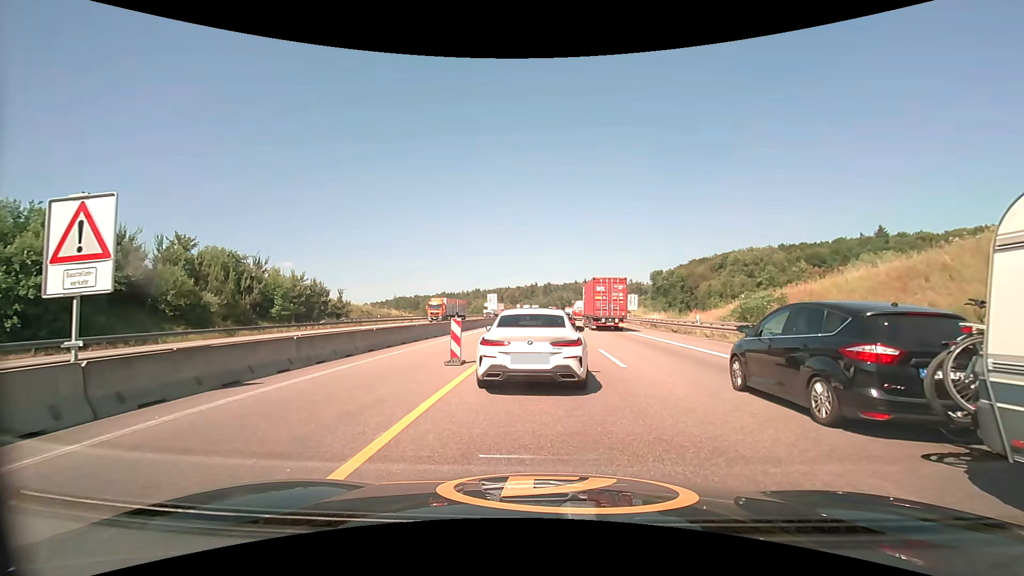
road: motorway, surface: asphalt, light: Day
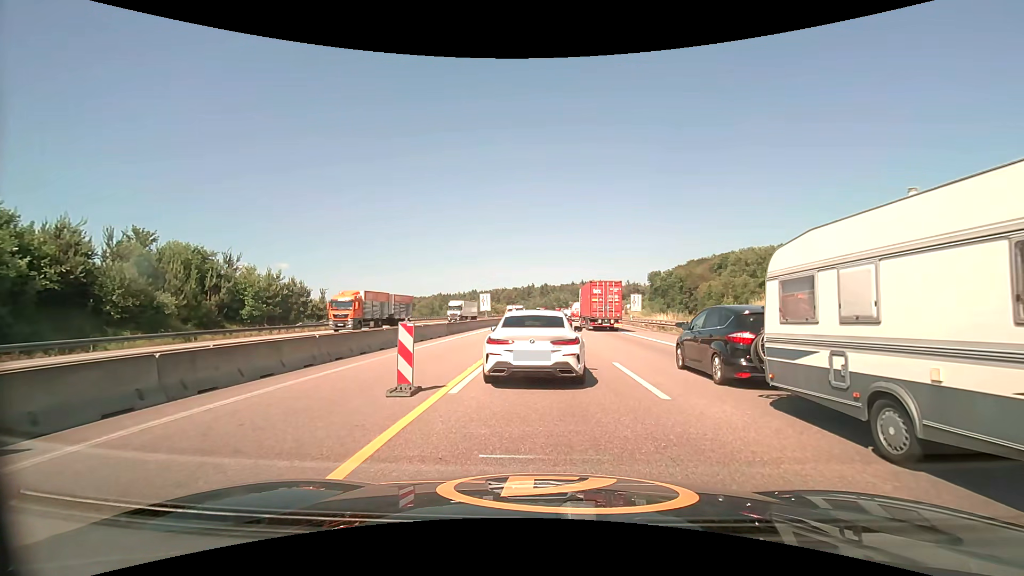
(0.0, +4.6) m; +1°
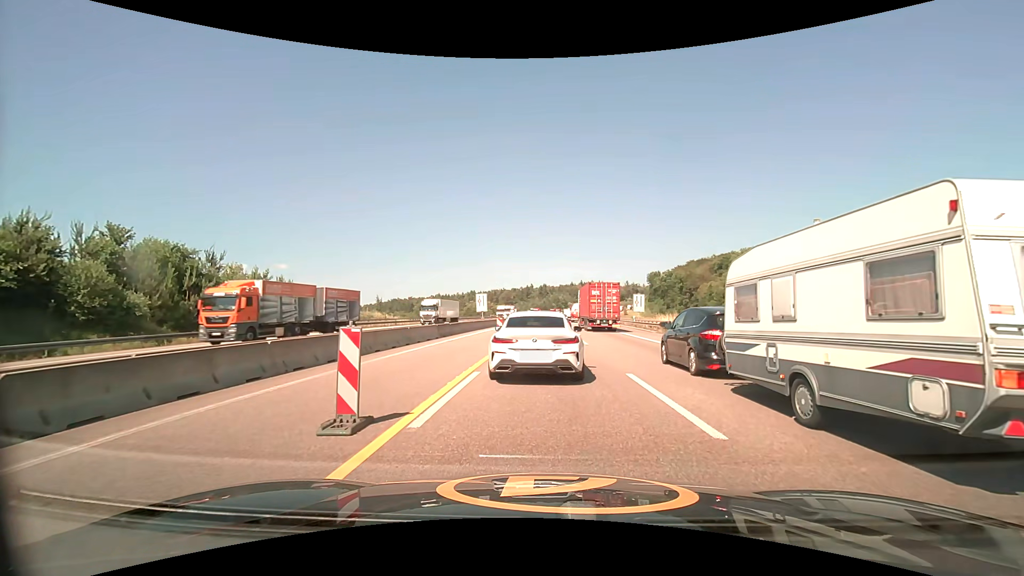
(0.0, +2.5) m; -1°
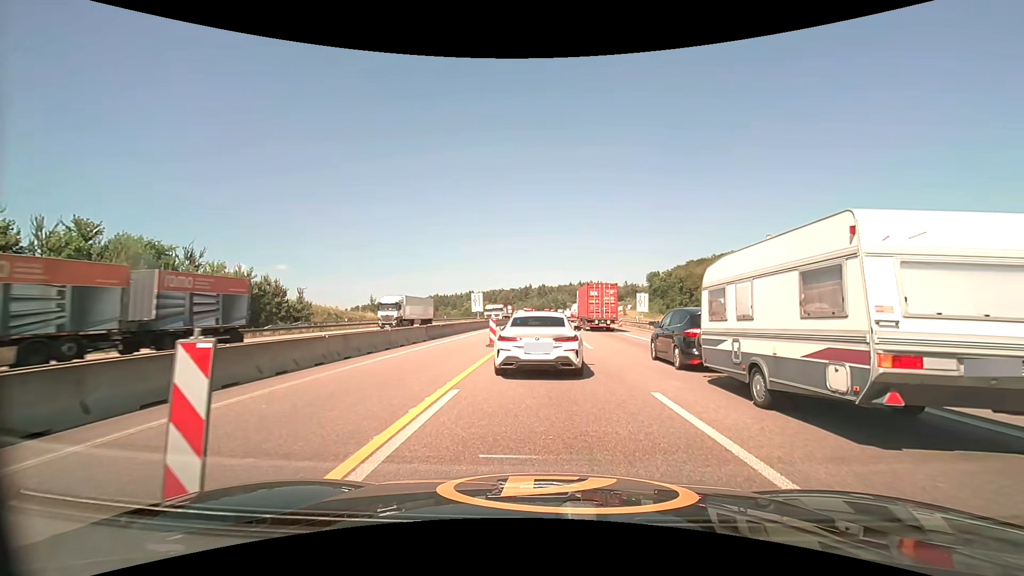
(0.0, +2.8) m; 0°
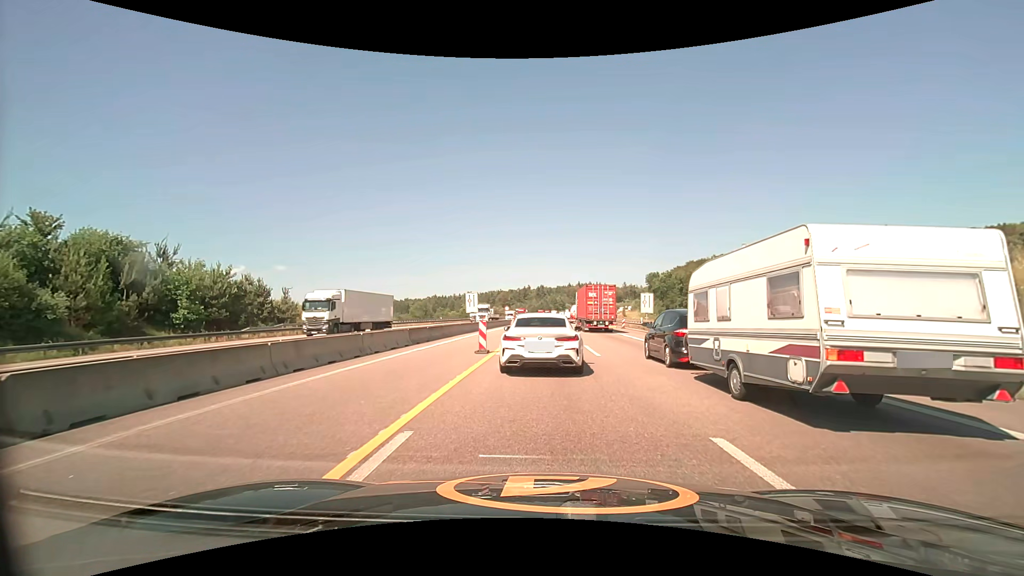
(0.0, +3.2) m; +1°
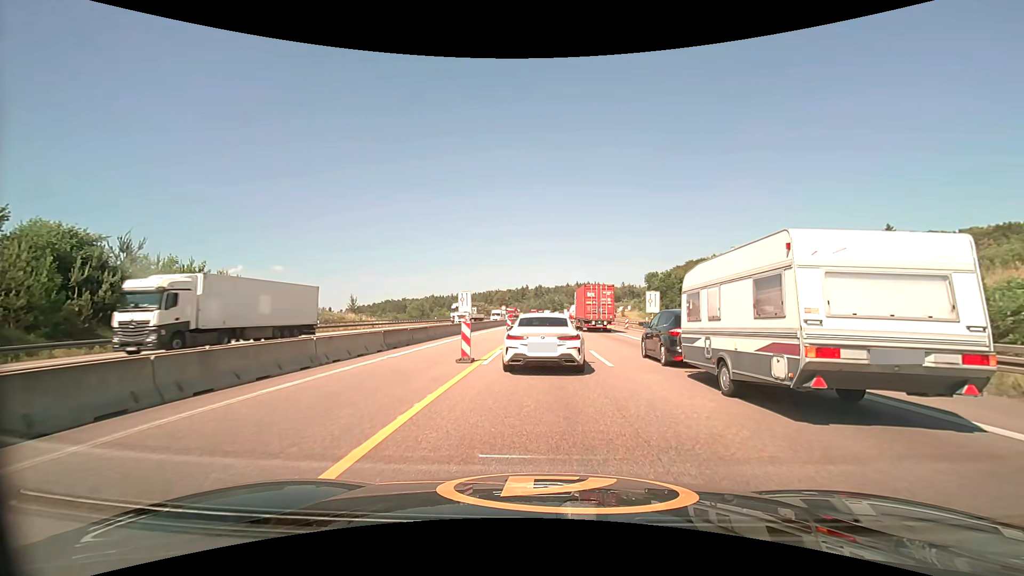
(0.0, +3.6) m; 0°
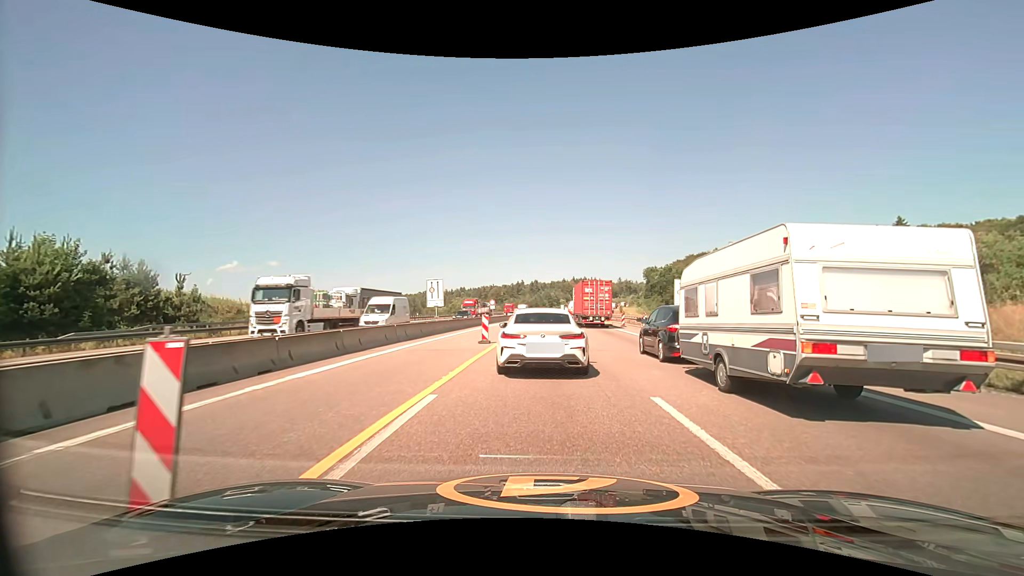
(+0.1, +11.6) m; 0°
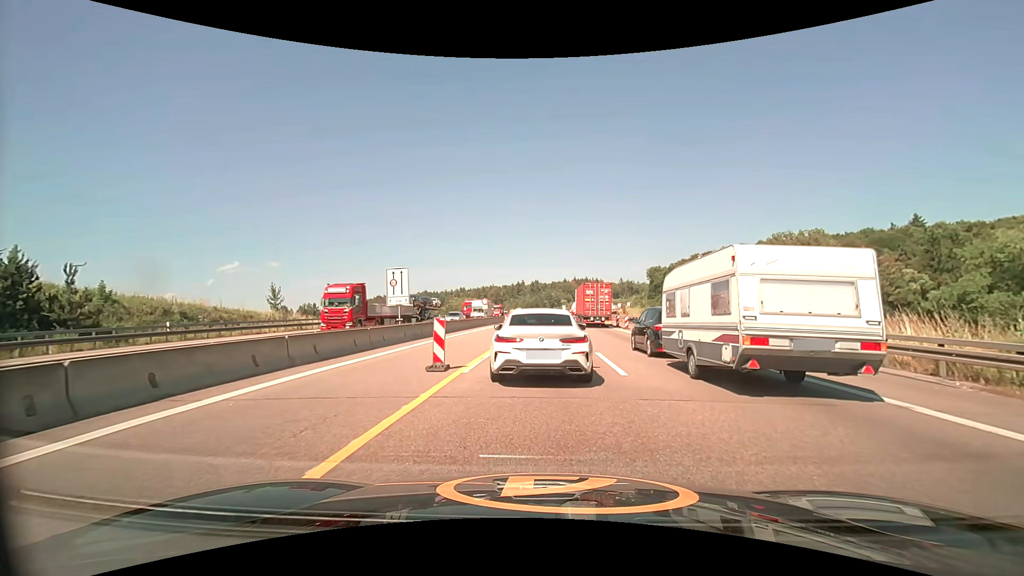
(+0.1, +9.6) m; 0°
(0, +10) (0, +20) (0, +30) (0, +40) (+1, +50) (+1, +60) (+1, +70) (+2, +80) (+3, +90) (+3, +100) m
